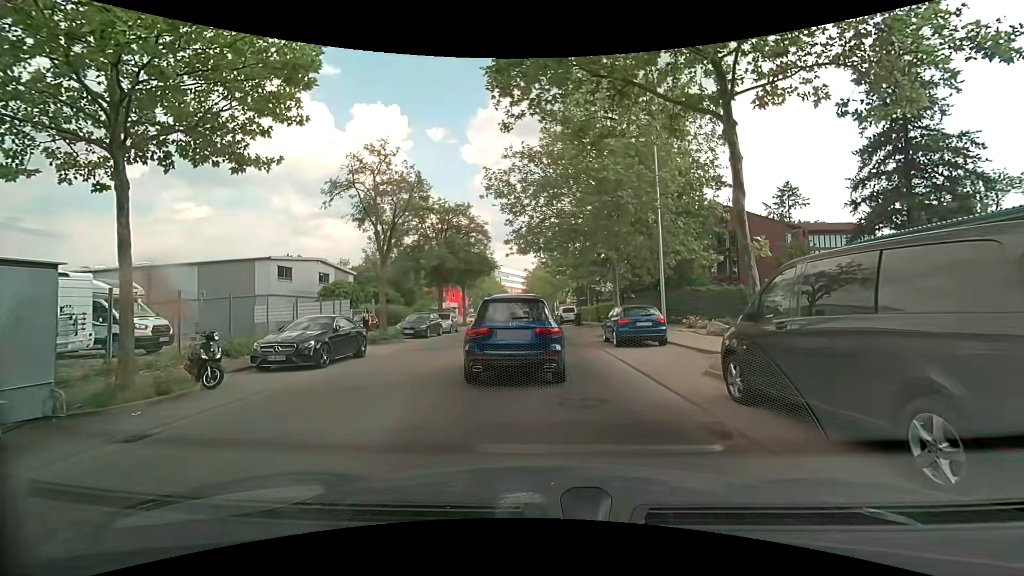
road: unclassified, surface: asphalt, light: Day
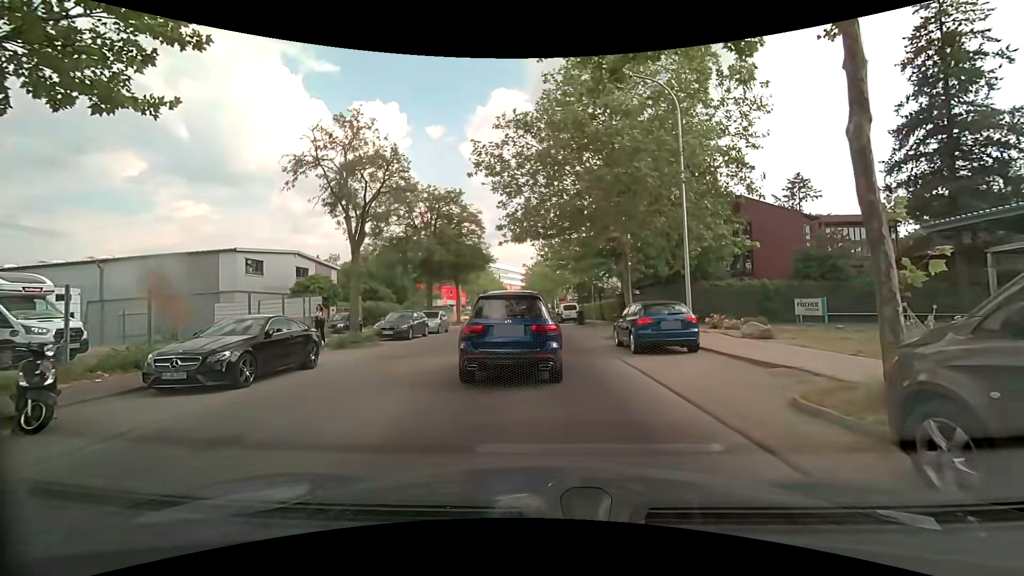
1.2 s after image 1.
(+0.1, +3.6) m; +2°
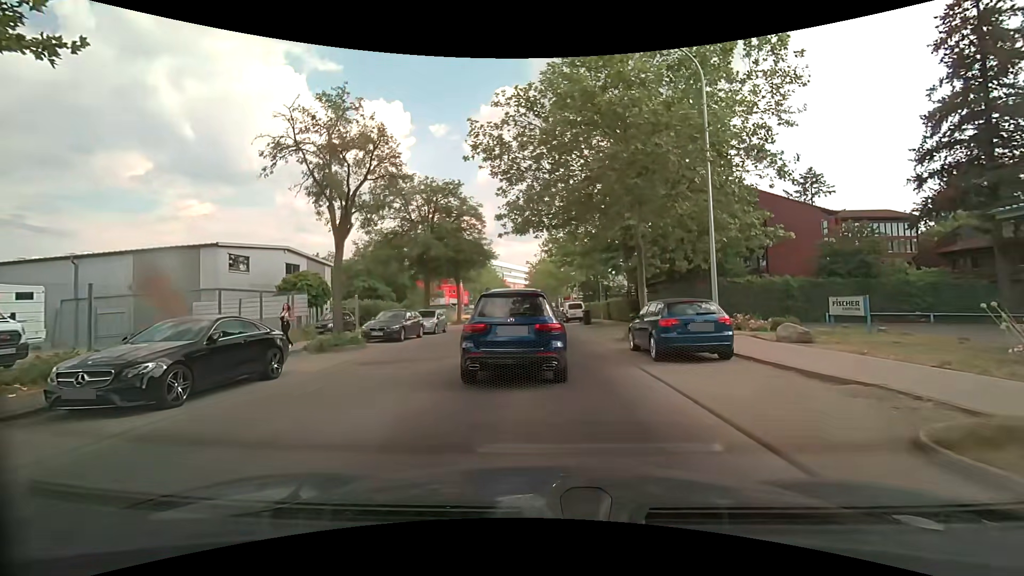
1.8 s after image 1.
(0.0, +2.1) m; -1°
